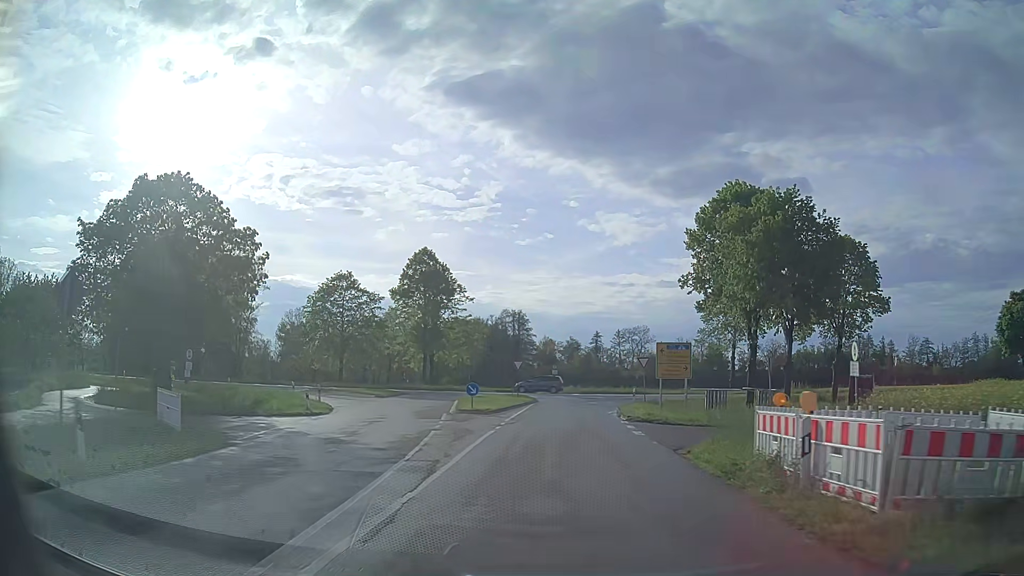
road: tertiary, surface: asphalt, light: Day
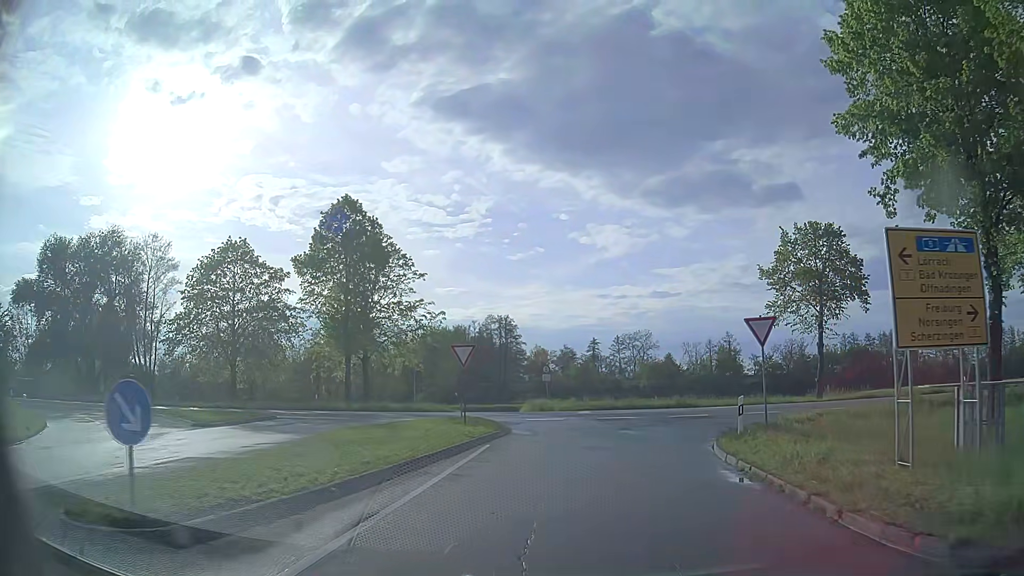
(+0.1, +24.3) m; +1°
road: secondary_link
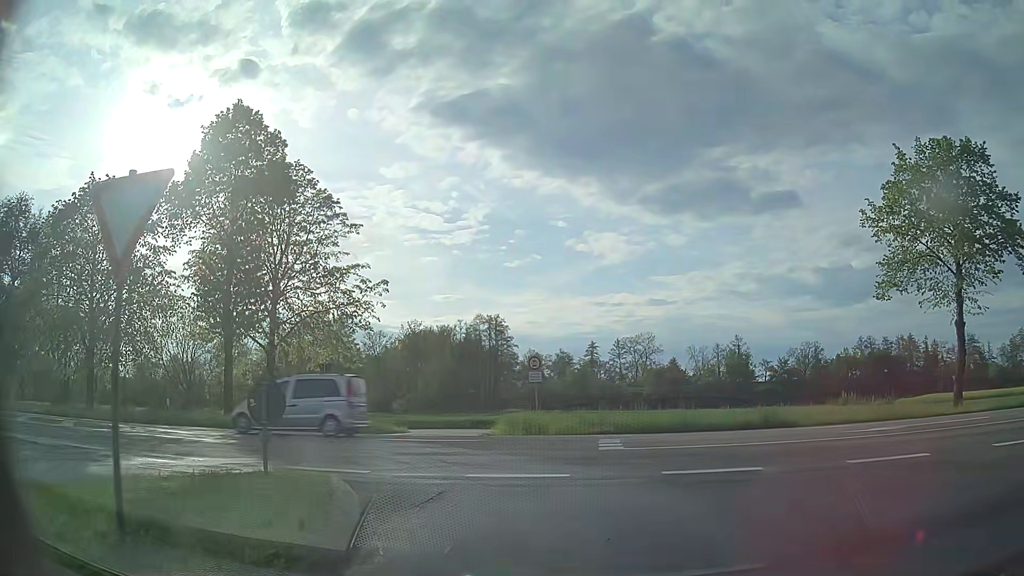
(-0.1, +16.7) m; -1°
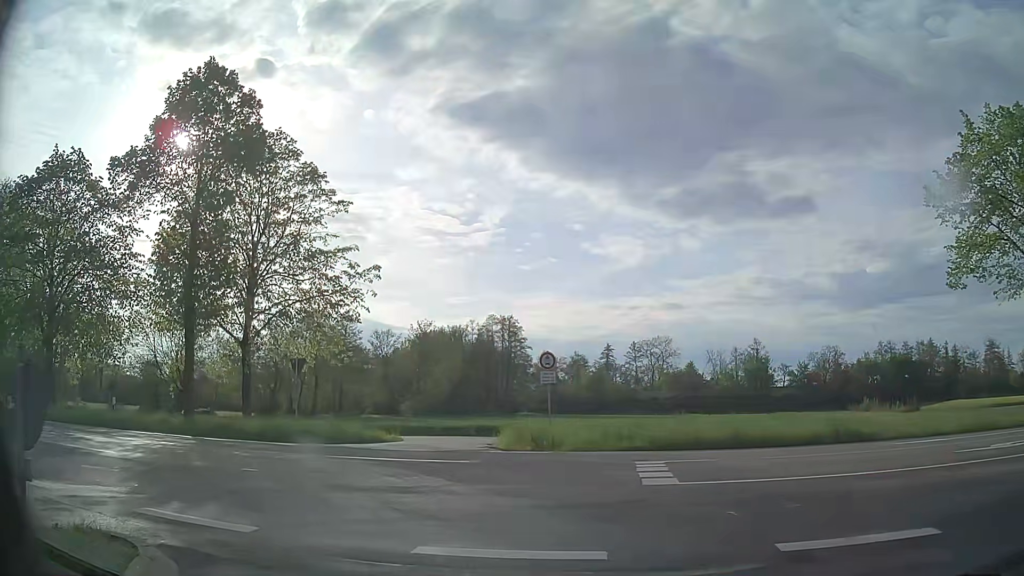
(0.0, +4.4) m; -1°
